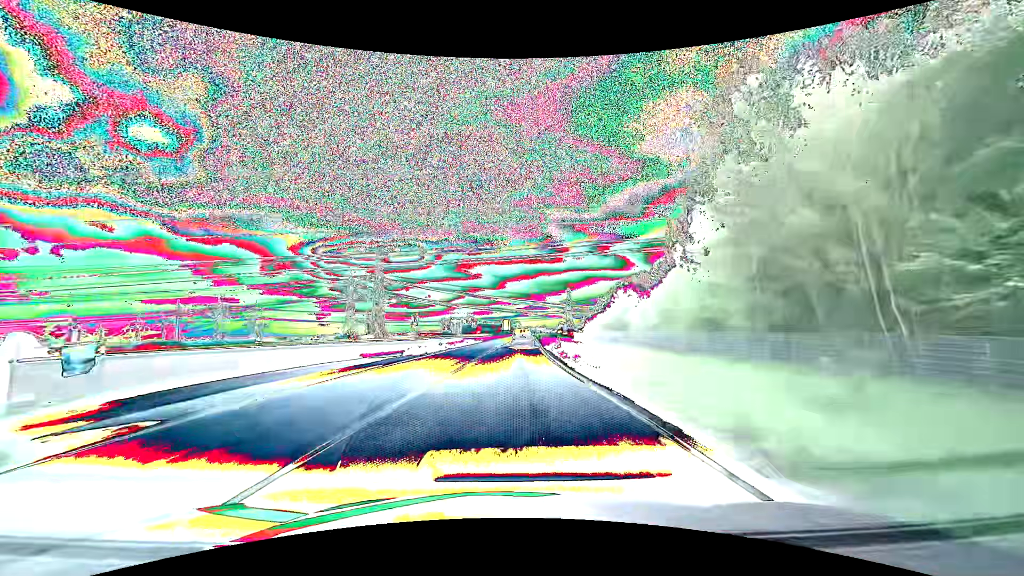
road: primary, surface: asphalt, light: Day
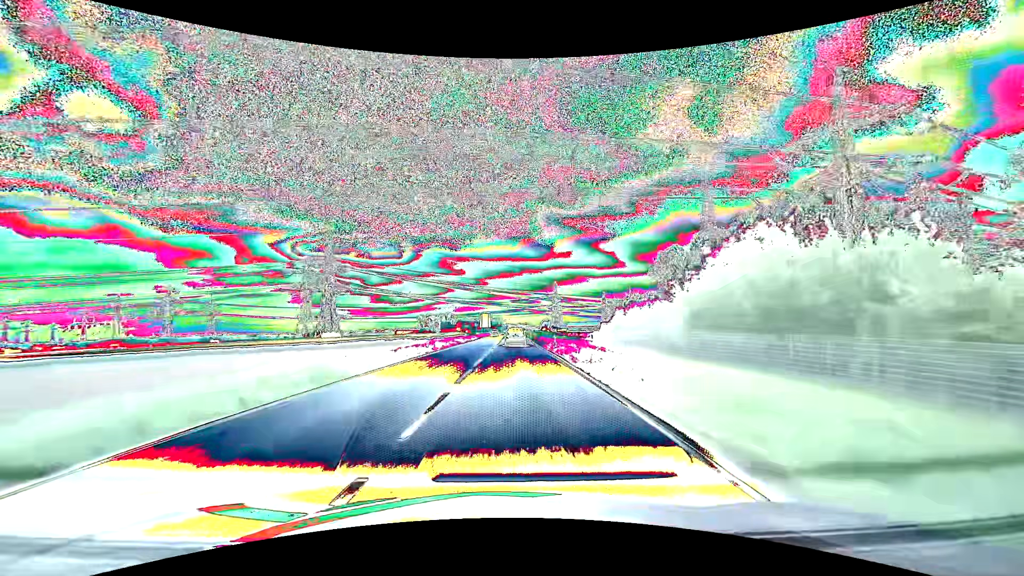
(+0.6, +44.8) m; +2°
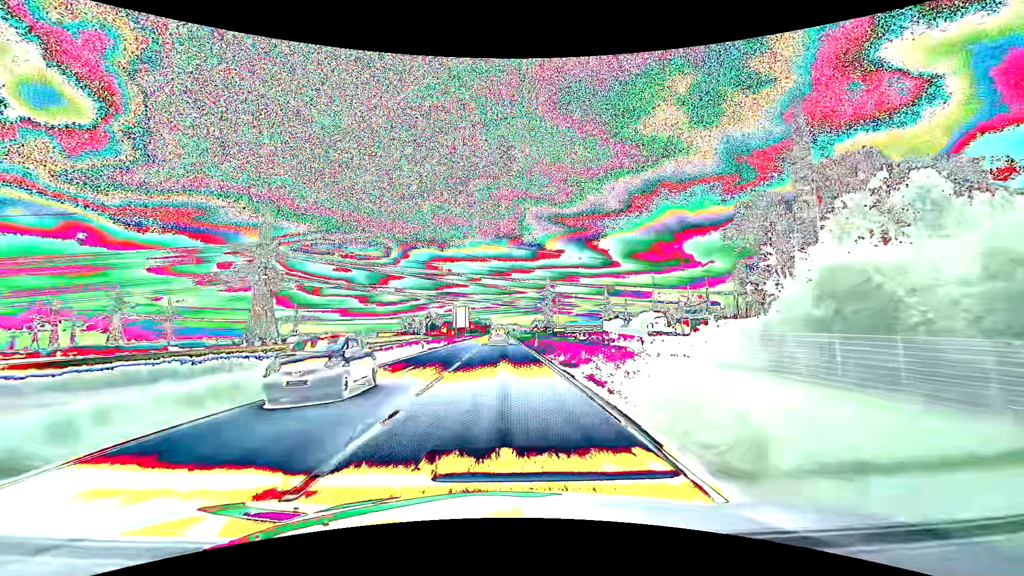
(+0.8, +44.3) m; +1°
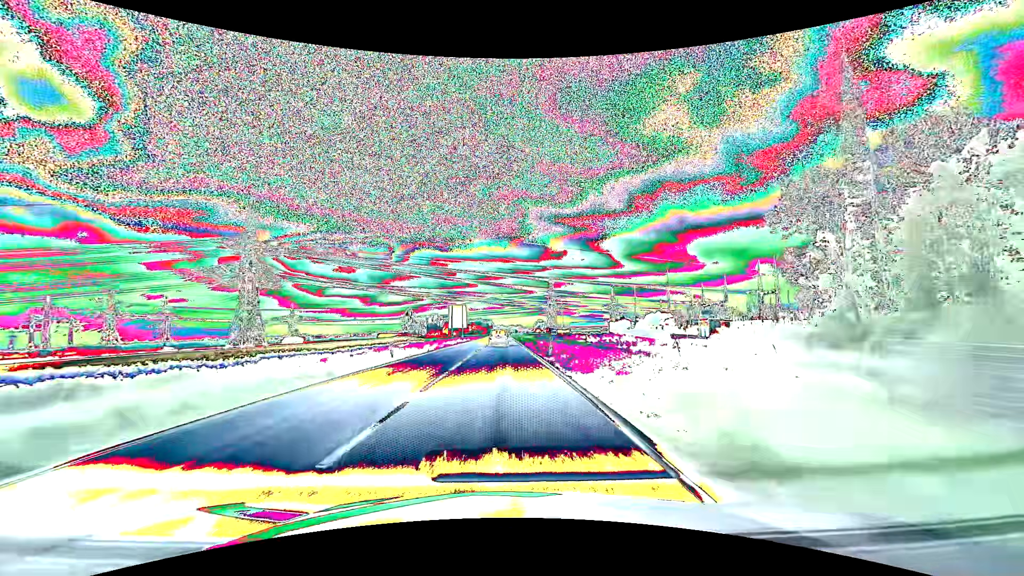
(0.0, +11.1) m; 0°
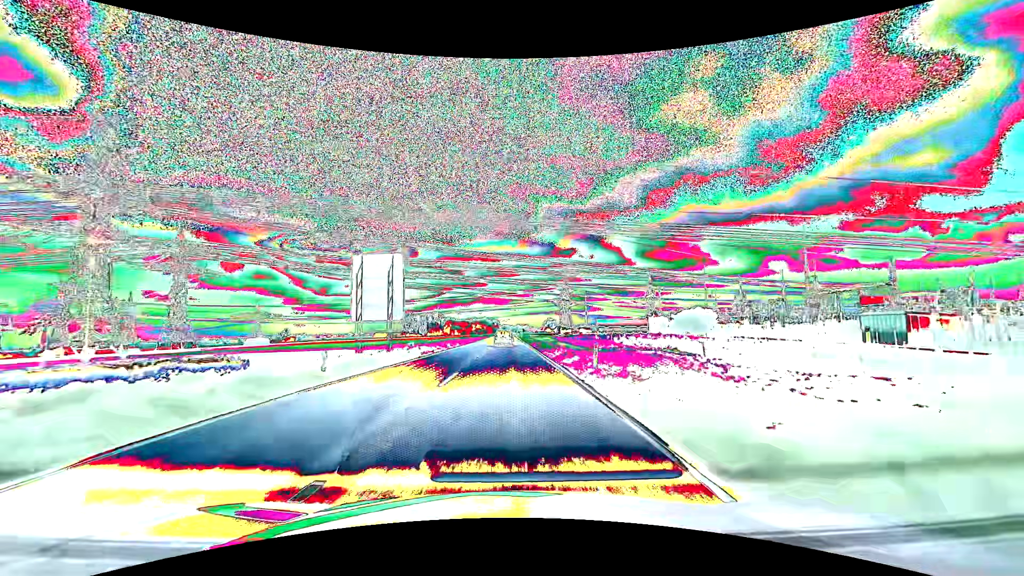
(-0.6, +59.7) m; -1°
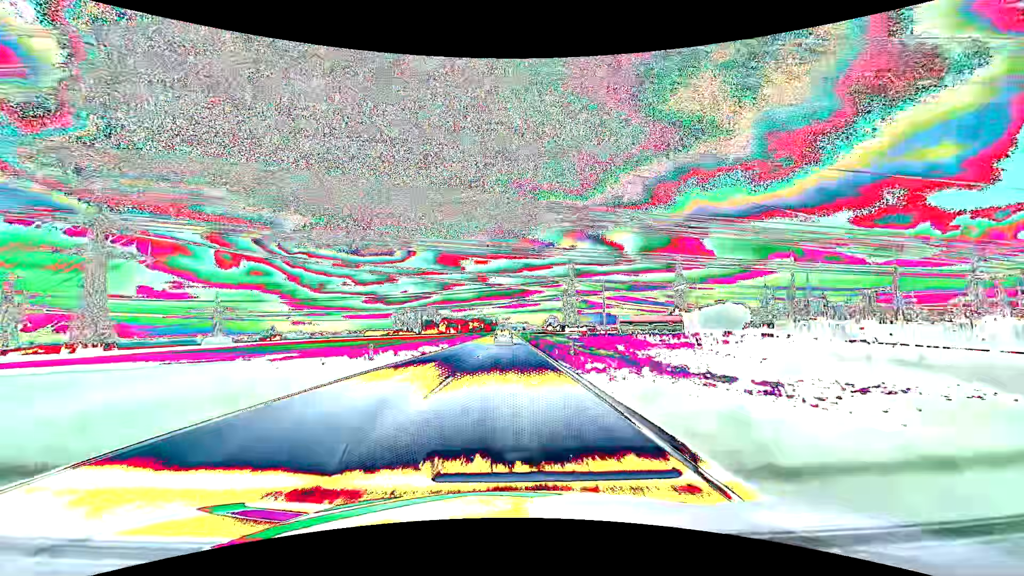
(0.0, +39.0) m; 0°
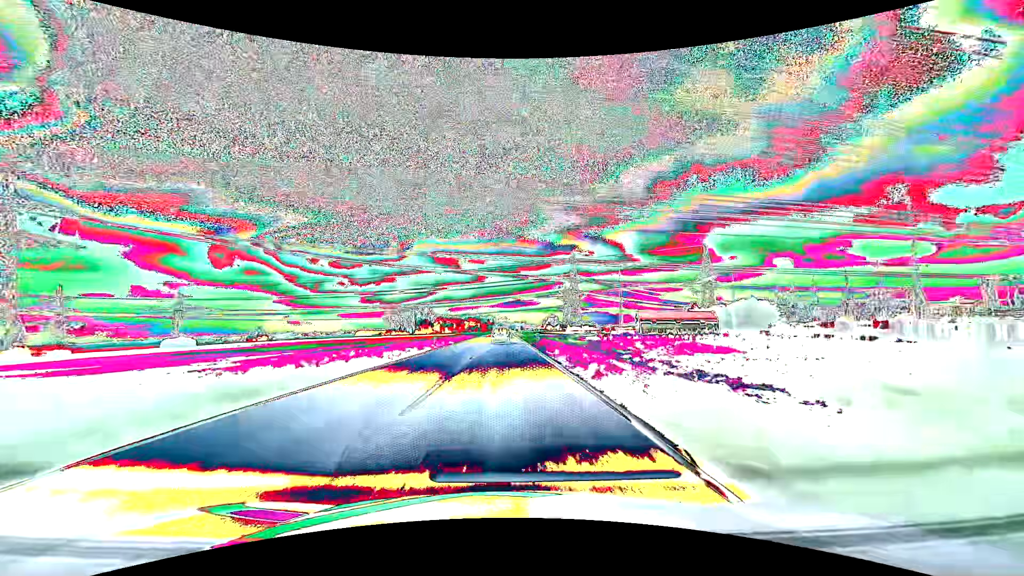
(0.0, +26.7) m; 0°
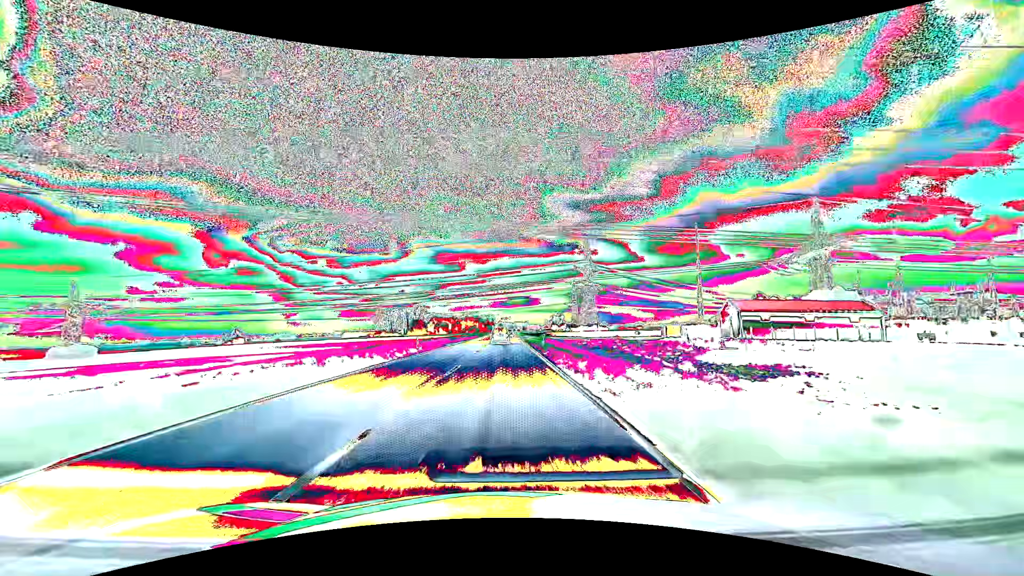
(+0.1, +54.6) m; 0°
(0, +10) (0, +20) (0, +30) (0, +40) (0, +50) (0, +60) (0, +70) (0, +80) (0, +90) (0, +100) m
